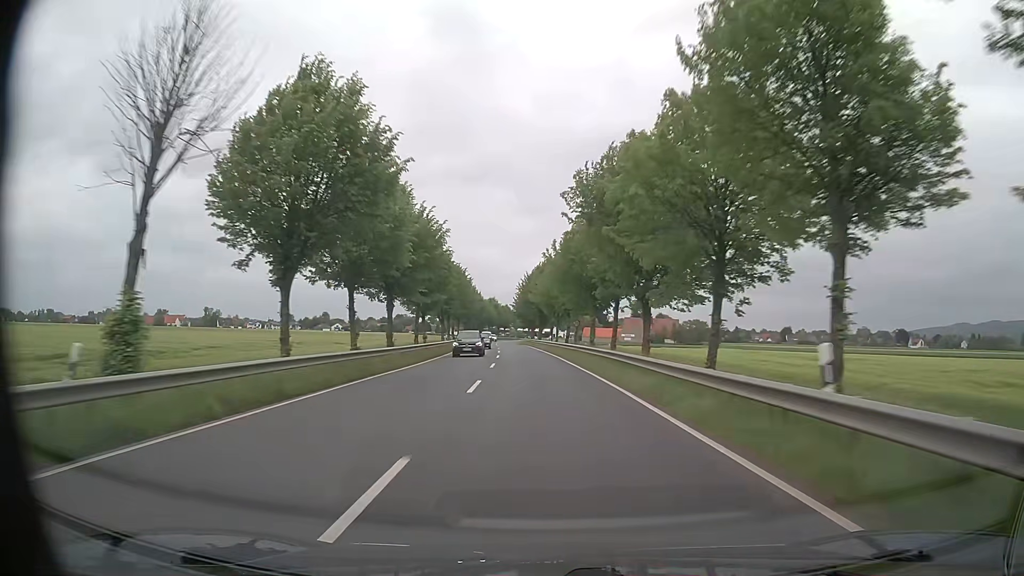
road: primary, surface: asphalt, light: Day
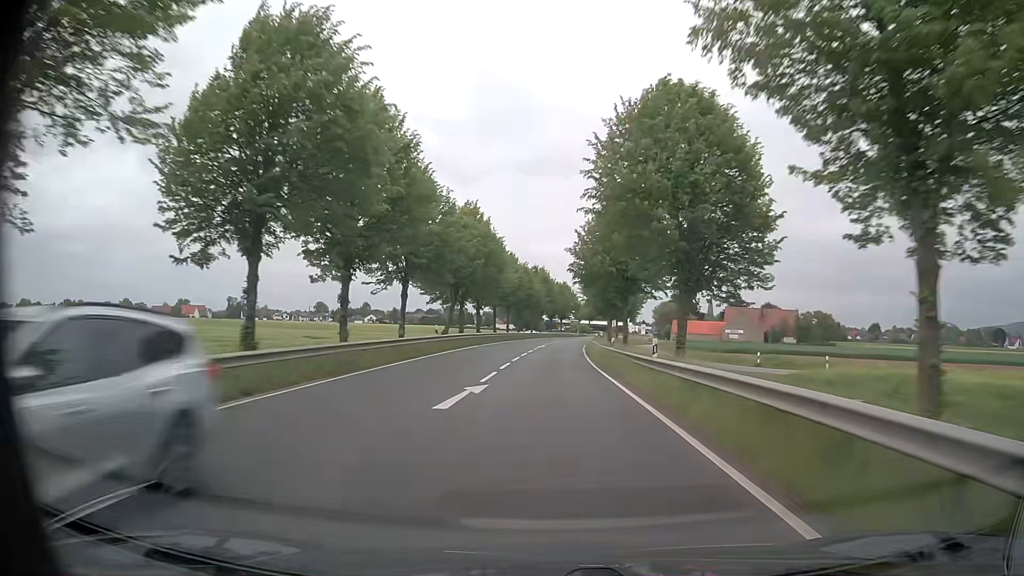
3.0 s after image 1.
(-3.5, +75.5) m; -5°
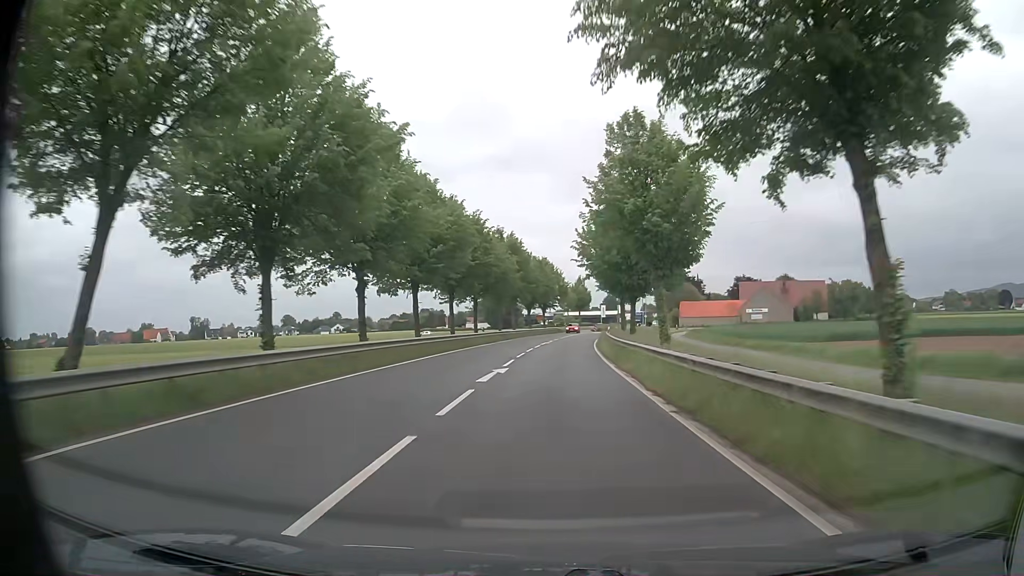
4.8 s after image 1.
(+0.2, +36.4) m; +1°
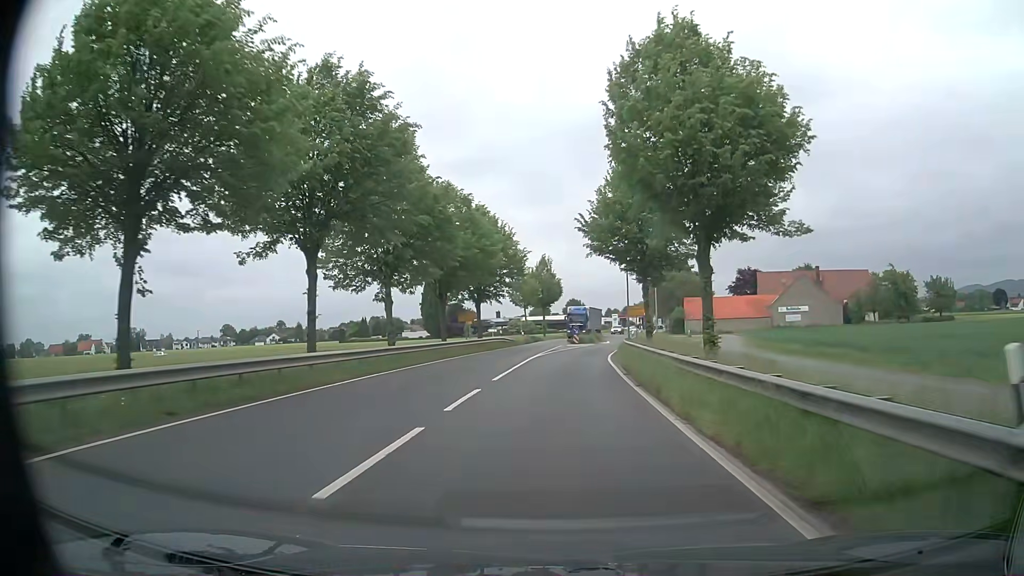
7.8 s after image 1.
(+1.4, +45.8) m; +4°
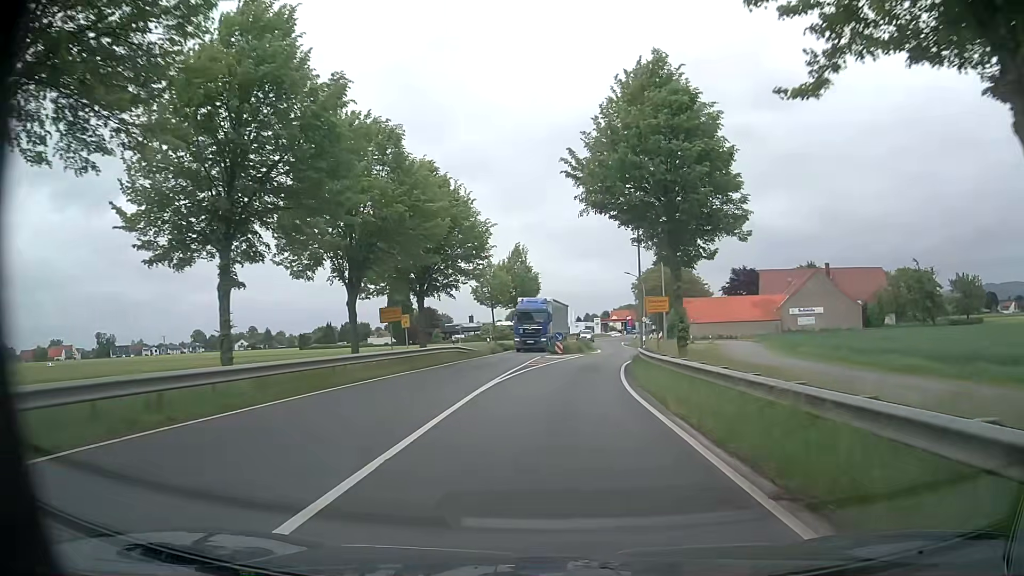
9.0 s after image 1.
(+0.2, +15.2) m; +2°
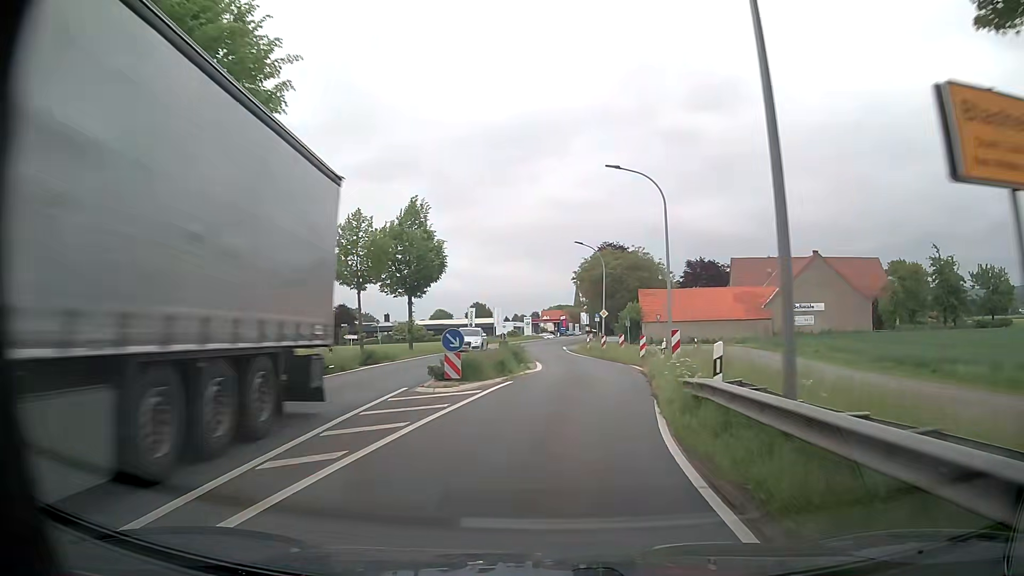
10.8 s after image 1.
(+1.0, +23.3) m; +6°
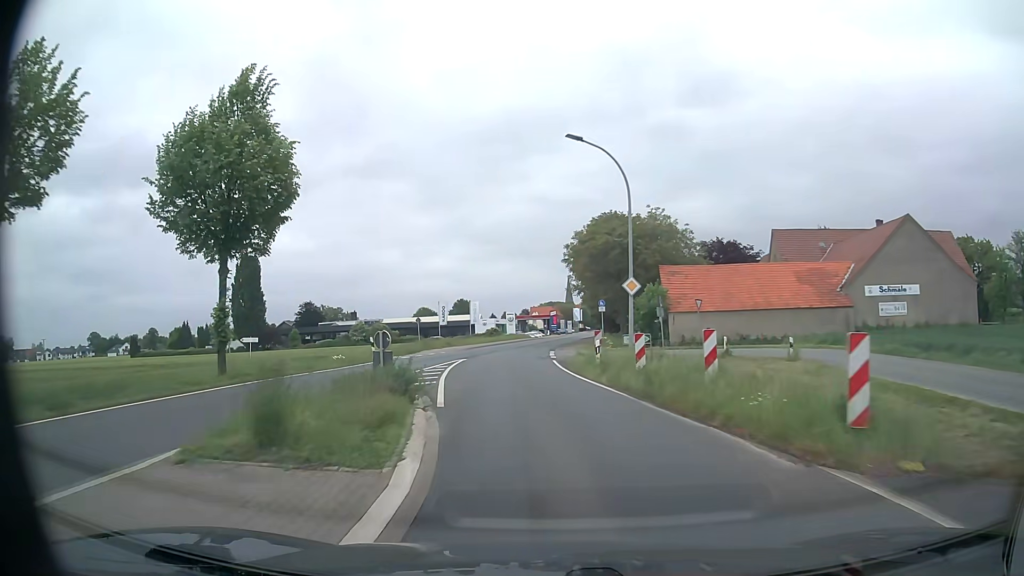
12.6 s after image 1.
(+1.0, +23.9) m; +2°
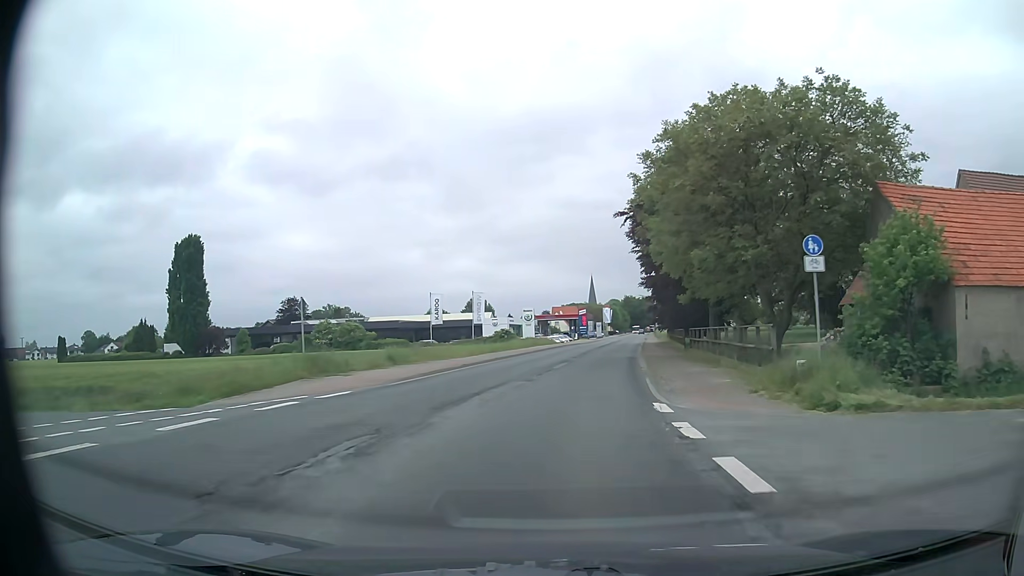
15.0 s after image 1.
(-1.6, +32.0) m; -2°
(0, +10) (+1, +20) (+2, +30) (+3, +40) (+4, +50) (+6, +60) (+7, +70) (+9, +79) (+10, +89) (+12, +99) m
